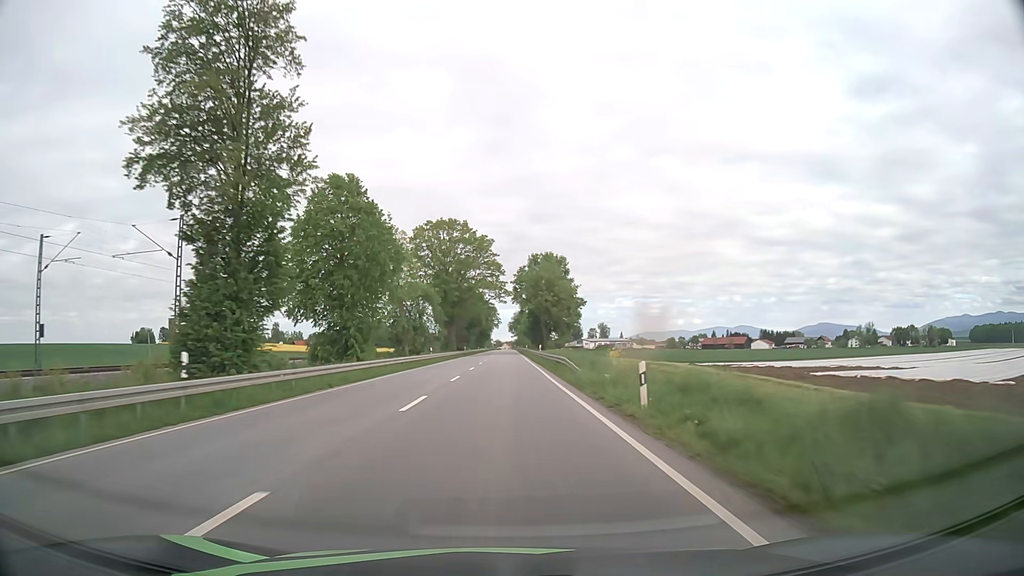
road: primary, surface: asphalt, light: Day
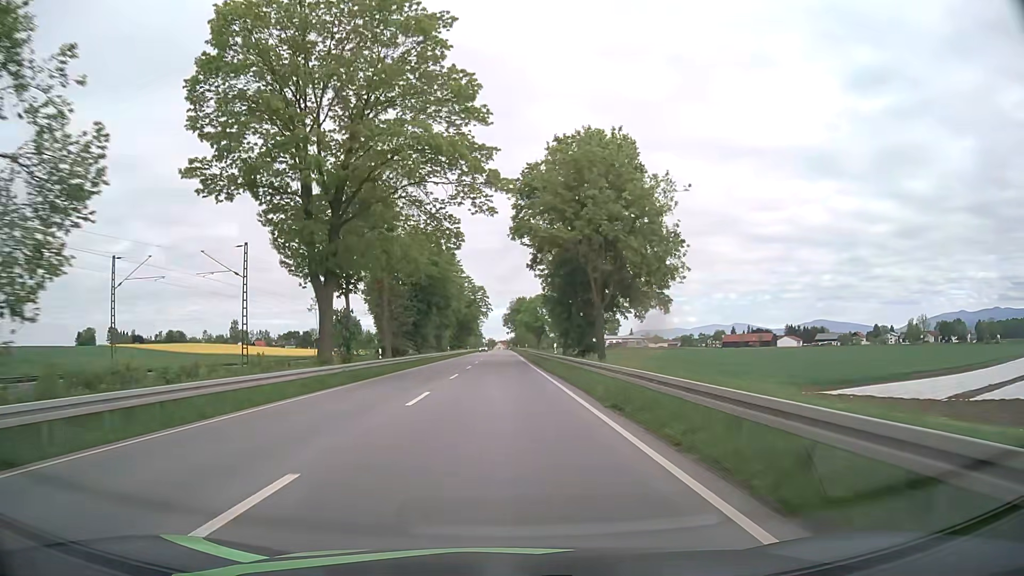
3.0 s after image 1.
(+0.1, +71.3) m; +1°
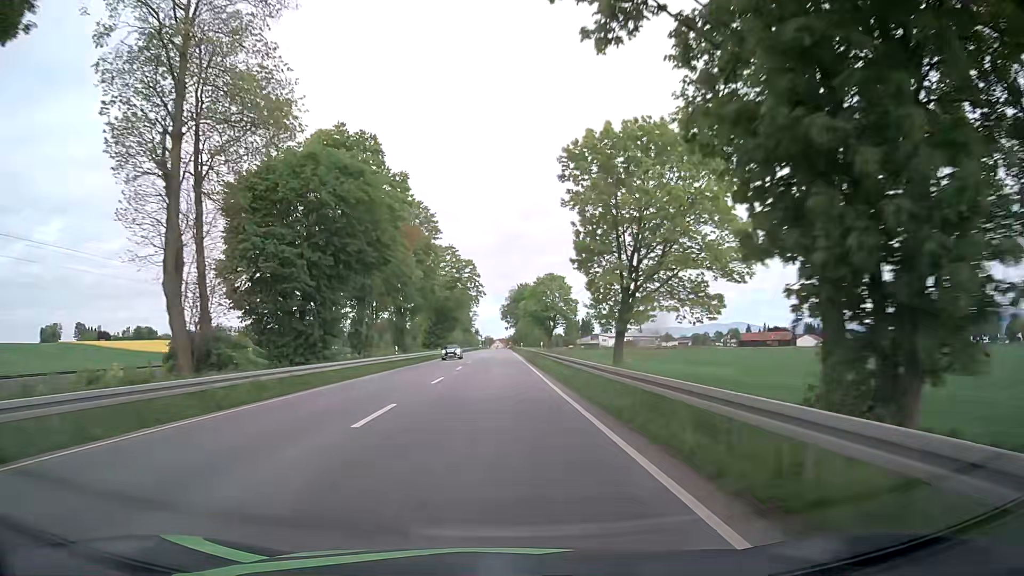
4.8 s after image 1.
(0.0, +40.2) m; 0°
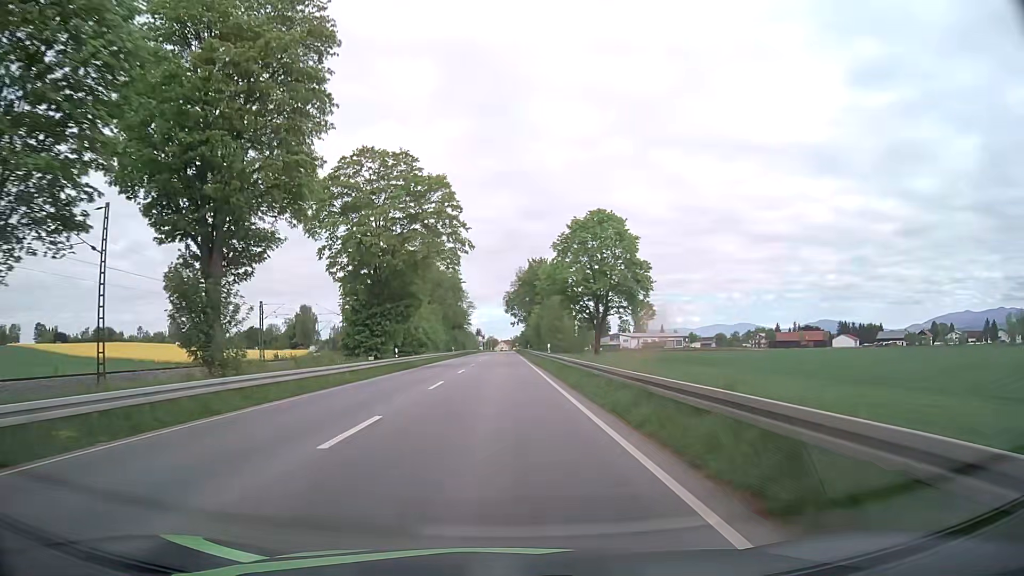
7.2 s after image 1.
(-0.4, +50.1) m; -1°
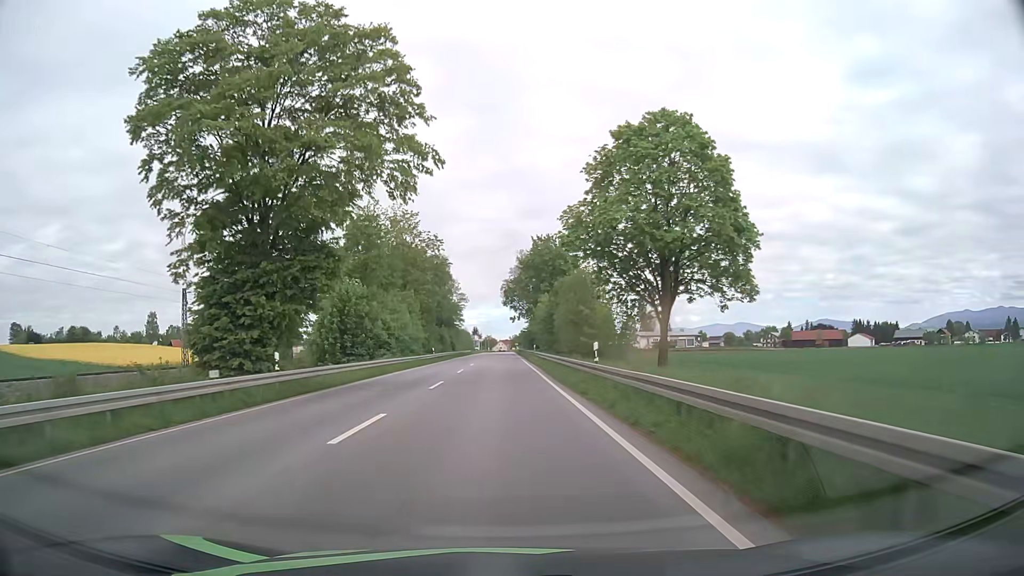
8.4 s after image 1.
(+0.1, +23.6) m; 0°
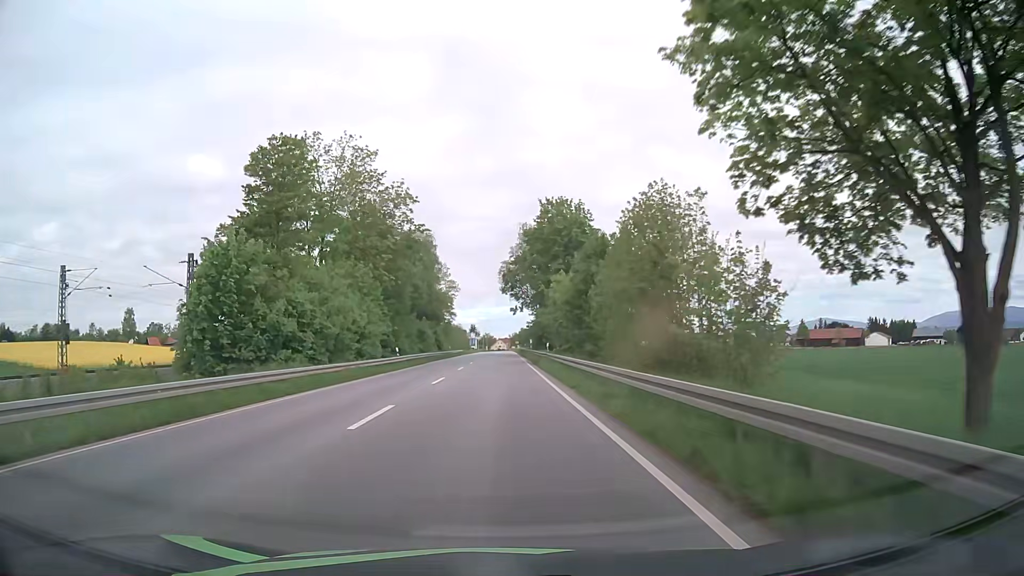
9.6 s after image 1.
(-0.1, +22.6) m; 0°
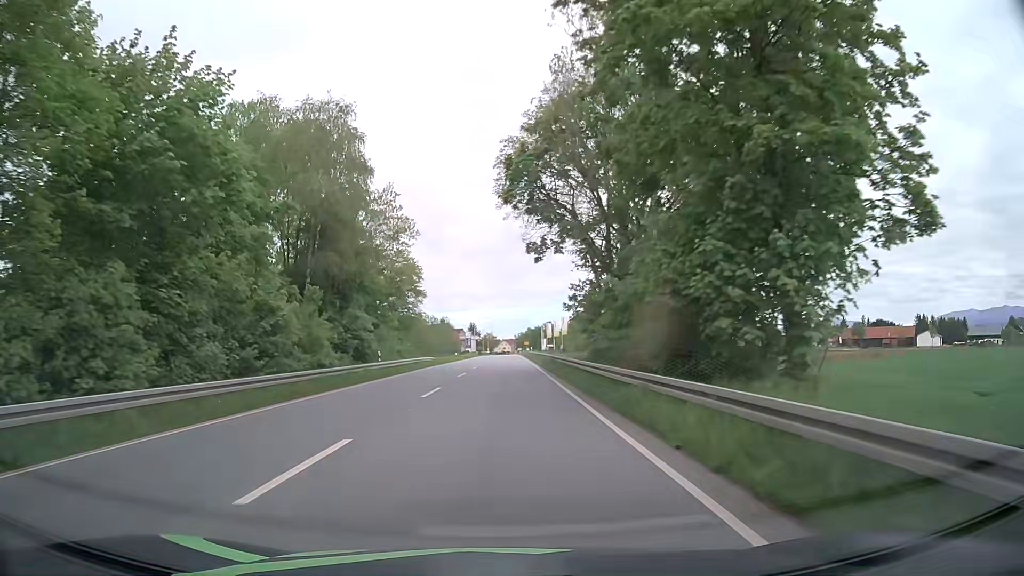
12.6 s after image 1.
(-0.2, +53.0) m; -1°
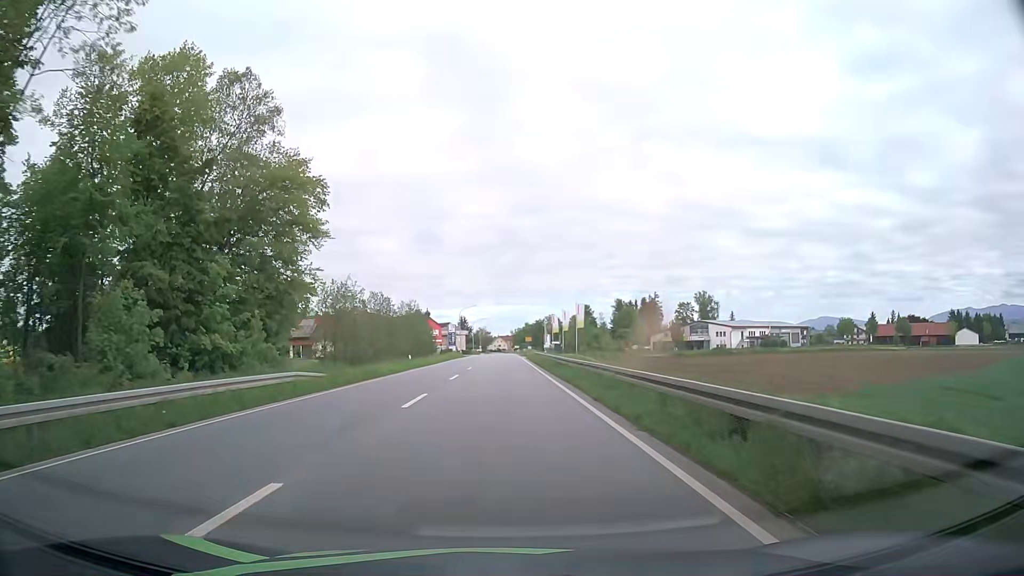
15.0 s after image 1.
(+0.4, +39.2) m; +1°
(0, +10) (0, +20) (0, +30) (0, +40) (0, +50) (0, +60) (0, +70) (0, +80) (0, +90) (0, +100) m
